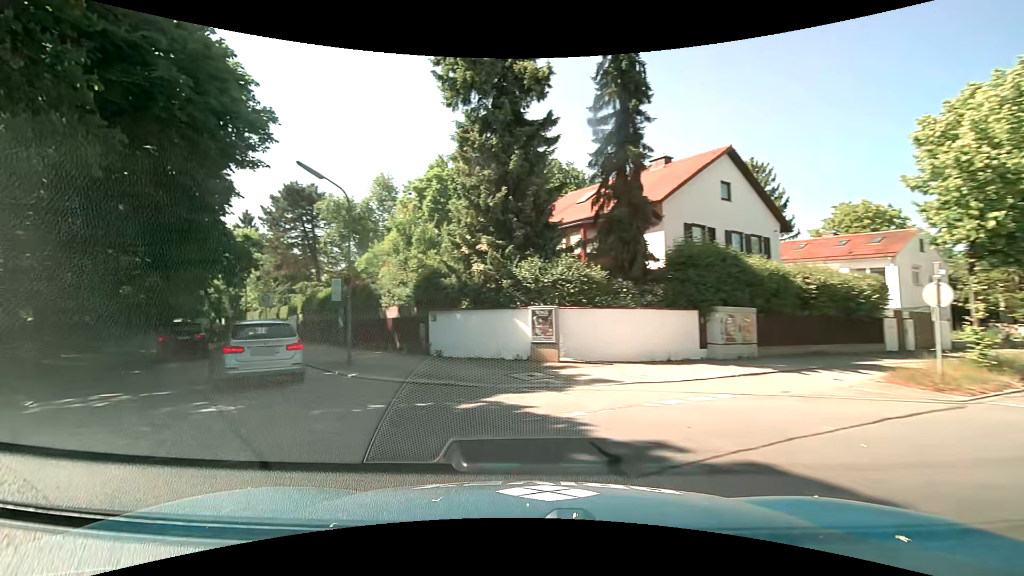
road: residential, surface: asphalt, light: Day
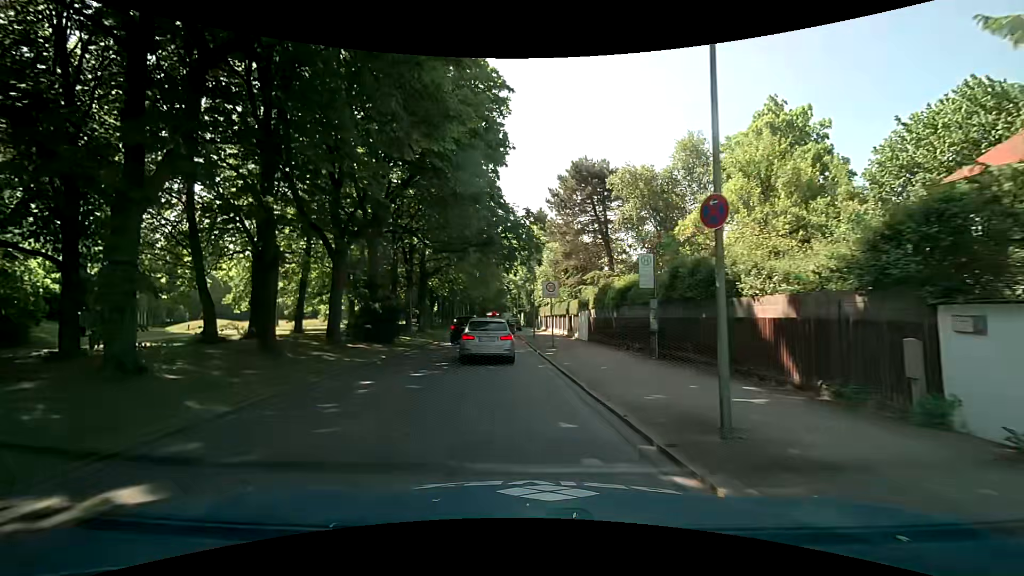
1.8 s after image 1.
(-3.5, +9.3) m; -34°
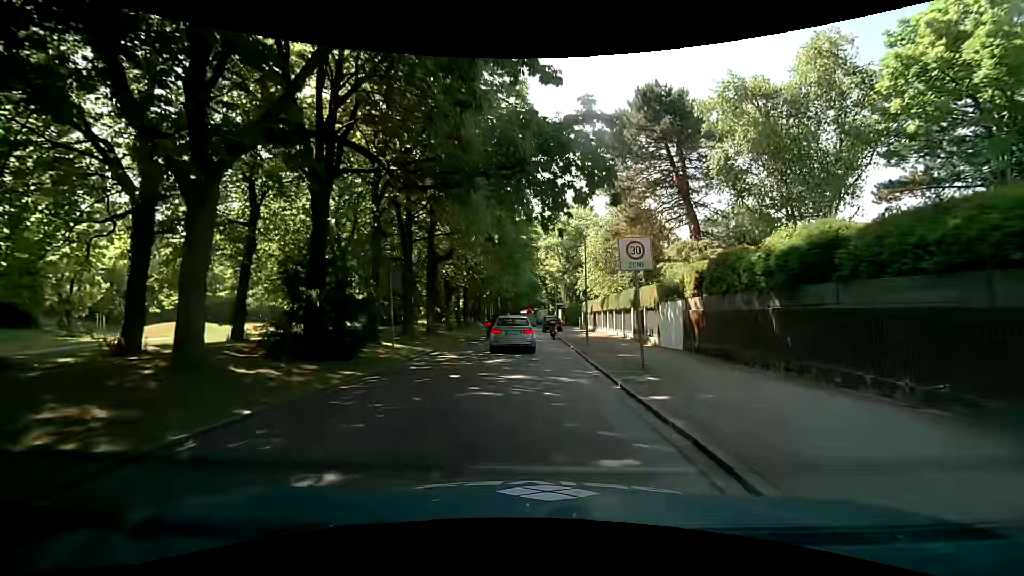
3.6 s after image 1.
(-0.5, +11.9) m; -2°
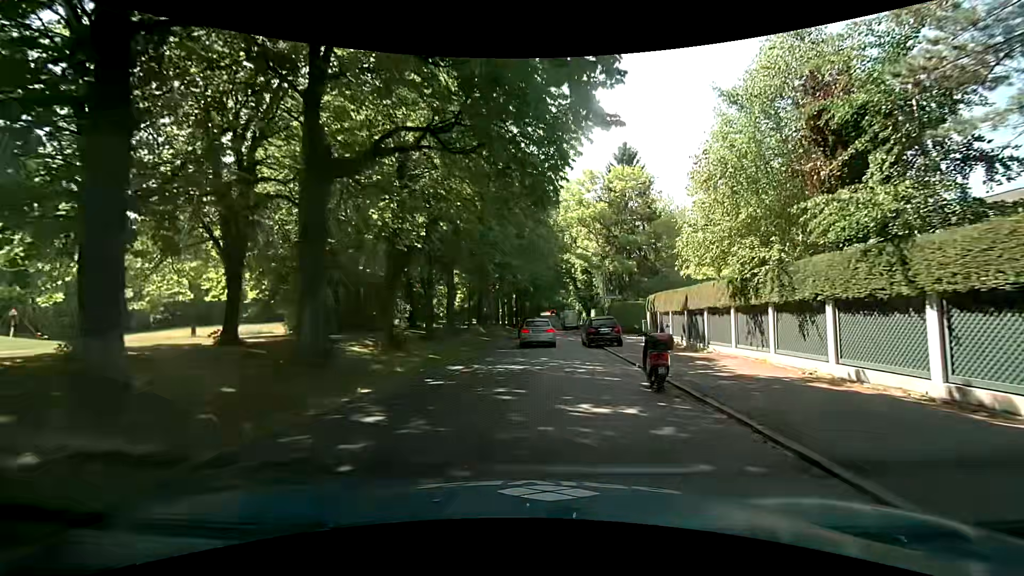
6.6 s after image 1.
(-0.9, +21.8) m; -4°
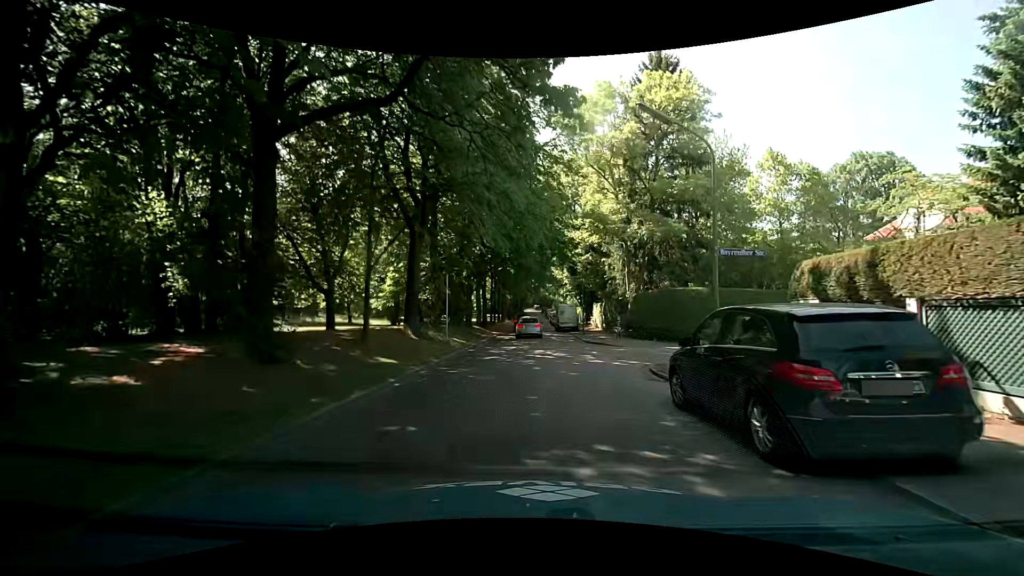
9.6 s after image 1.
(+0.7, +20.3) m; +3°
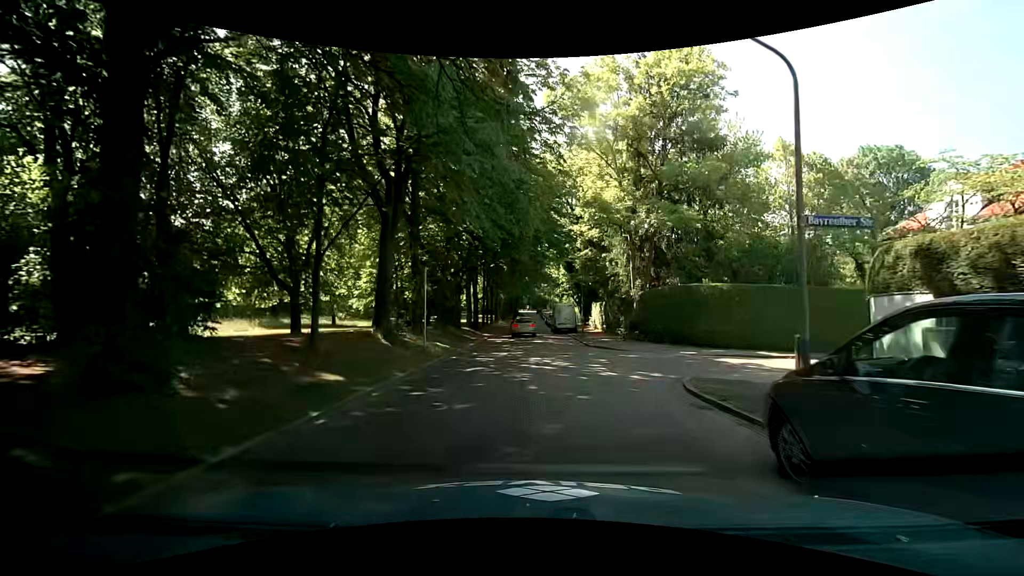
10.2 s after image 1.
(0.0, +3.5) m; 0°
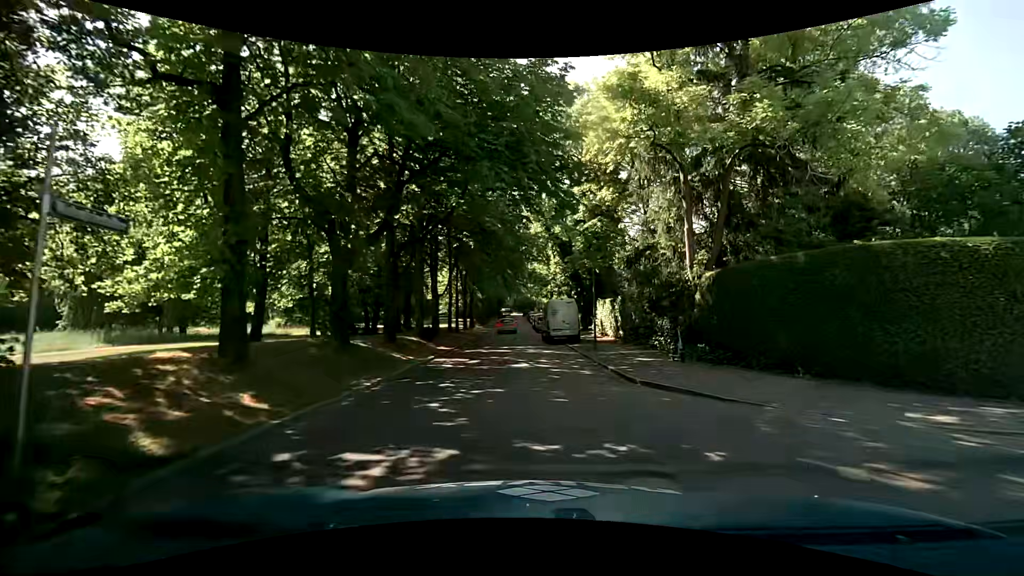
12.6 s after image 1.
(+0.3, +14.4) m; +1°
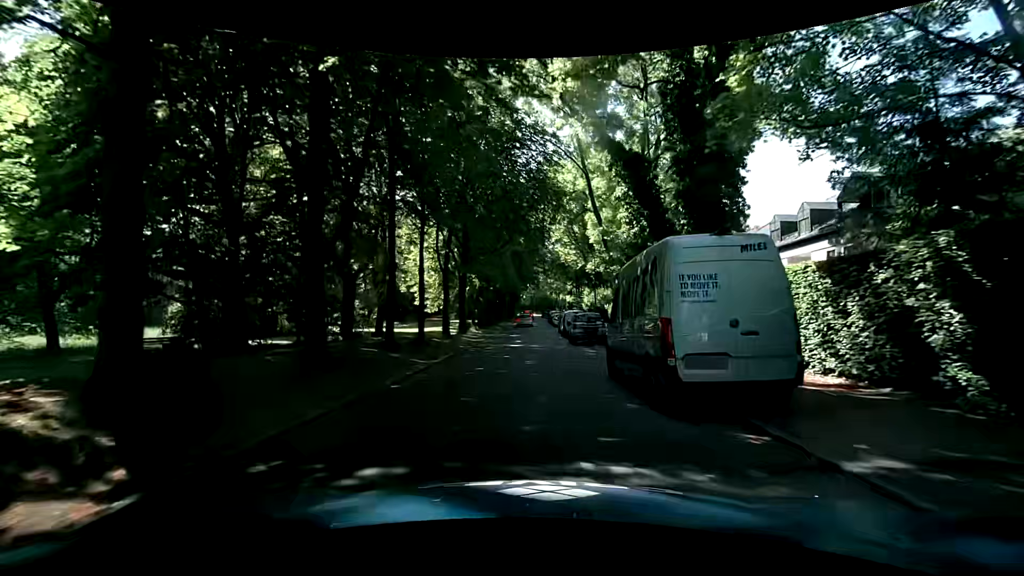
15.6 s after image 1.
(-0.3, +22.5) m; -1°
